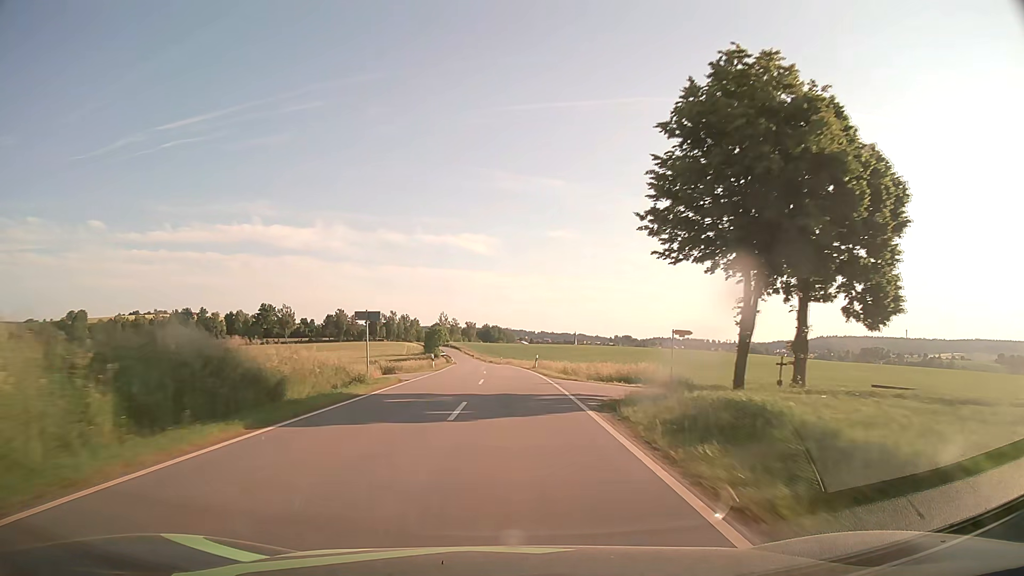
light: Day
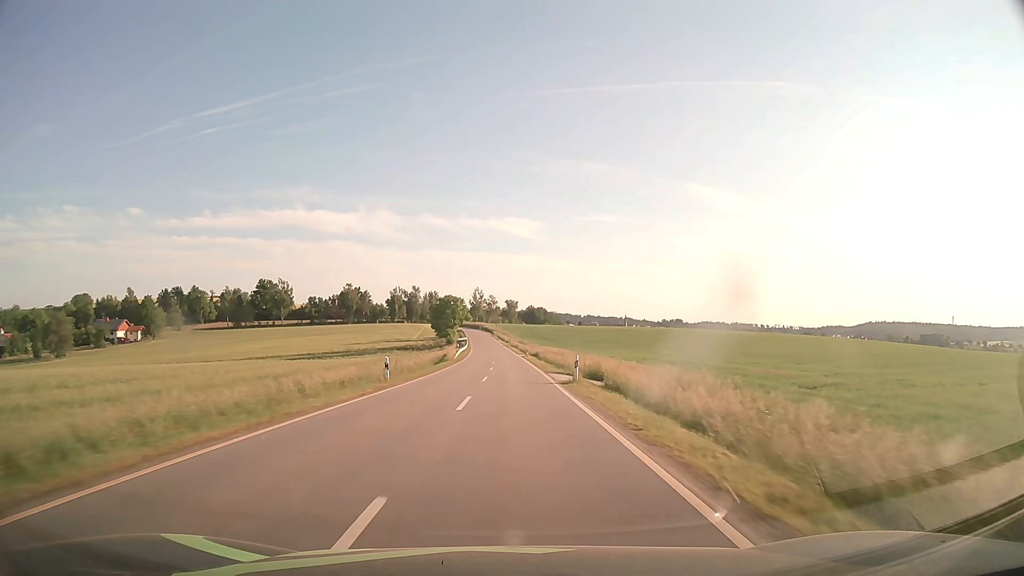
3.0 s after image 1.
(-1.4, +71.1) m; -4°
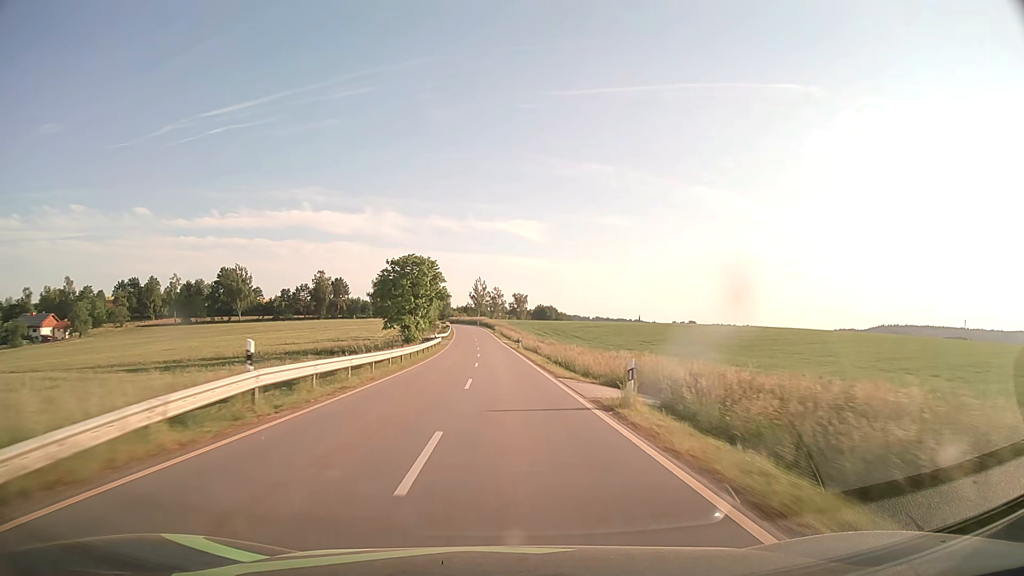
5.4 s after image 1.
(-0.2, +56.9) m; -1°
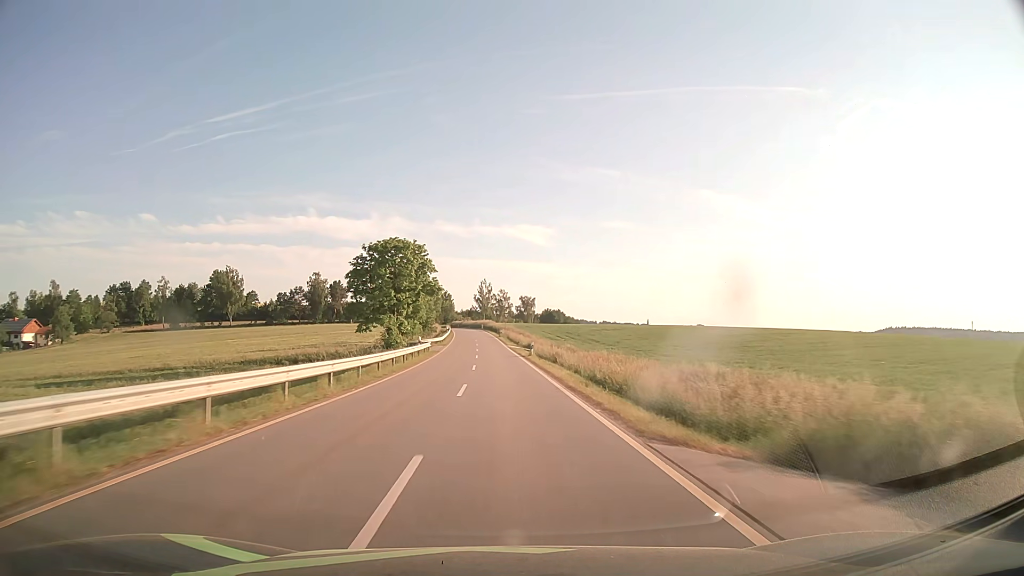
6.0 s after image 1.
(-0.1, +14.1) m; -1°
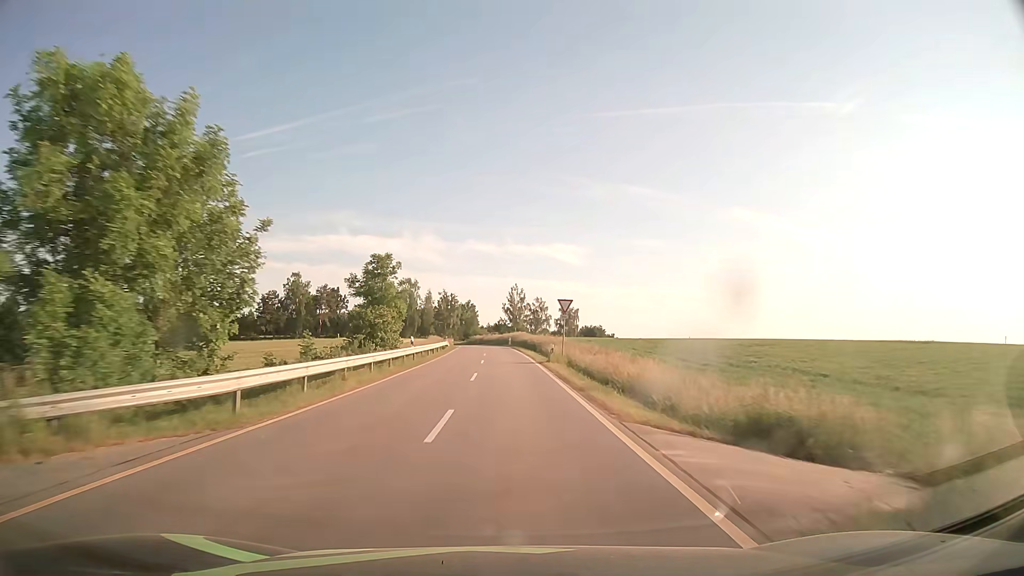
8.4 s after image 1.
(-1.4, +55.9) m; -3°
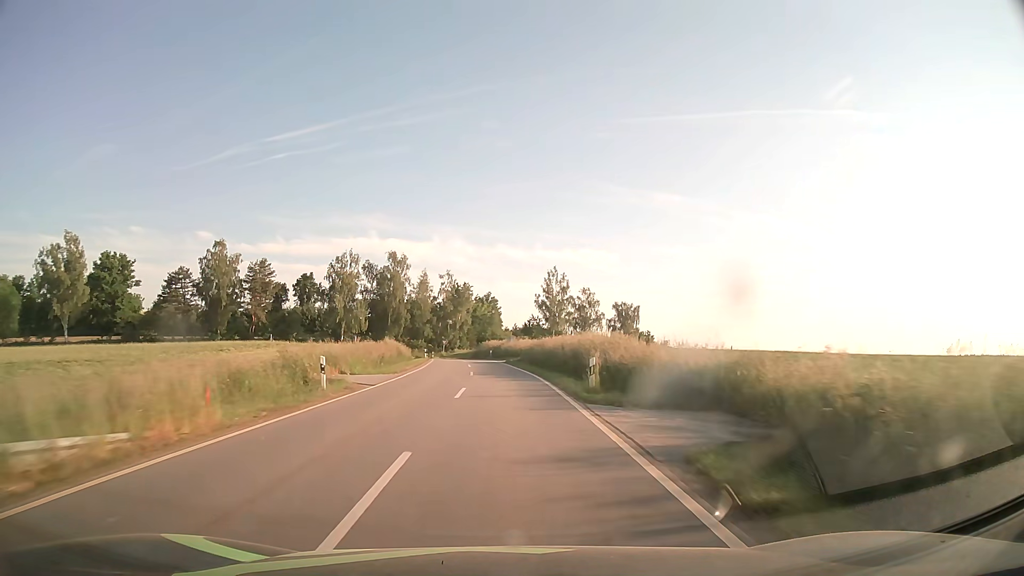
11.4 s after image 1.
(-0.9, +65.0) m; -2°
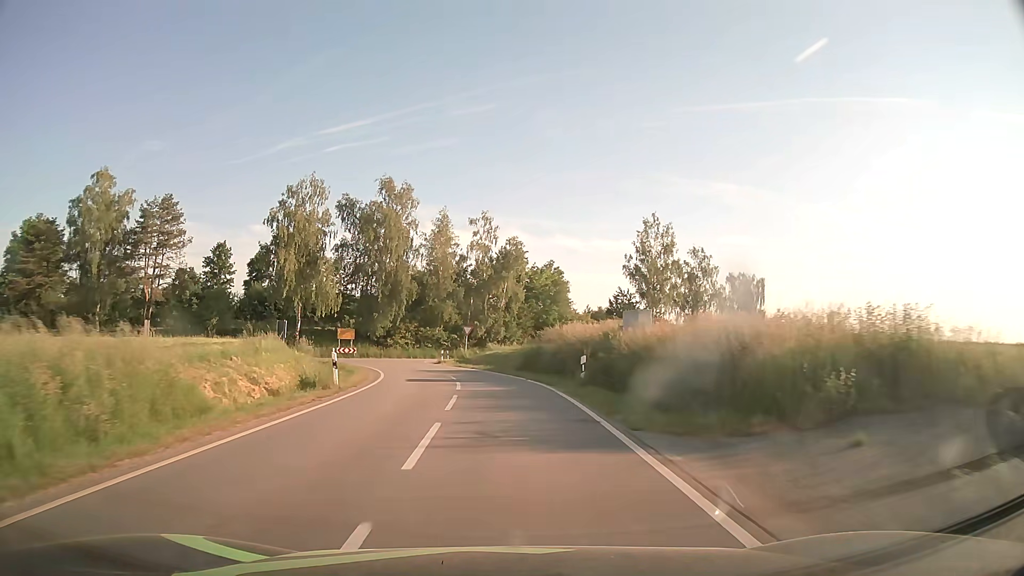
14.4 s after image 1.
(-1.9, +51.6) m; -5°
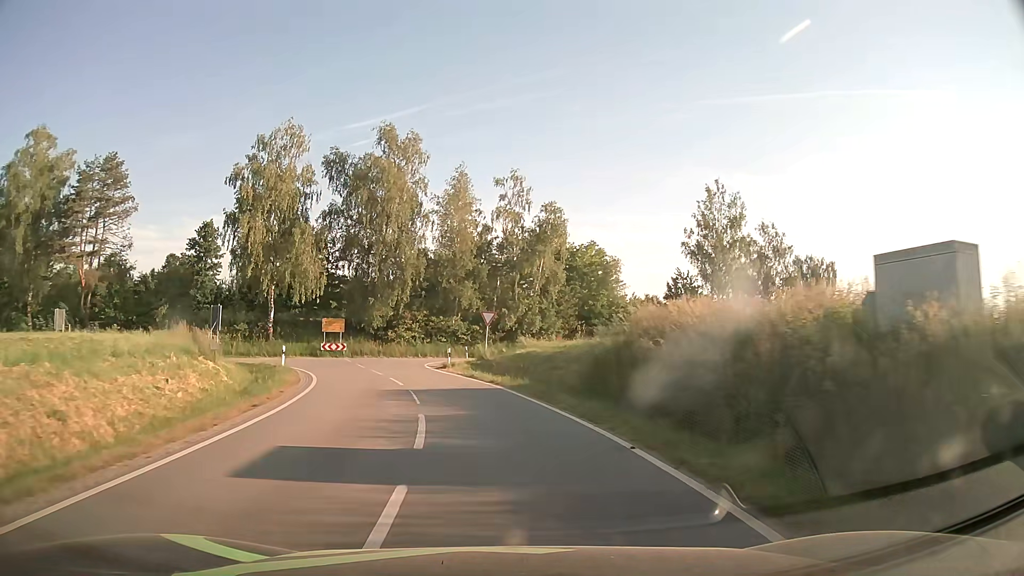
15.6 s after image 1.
(-0.3, +16.5) m; -2°
(0, +10) (-2, +20) (-4, +30) (-5, +39) (-1, +48) (+7, +54) (+16, +59) (+24, +65) (+32, +71) (+40, +77) m
